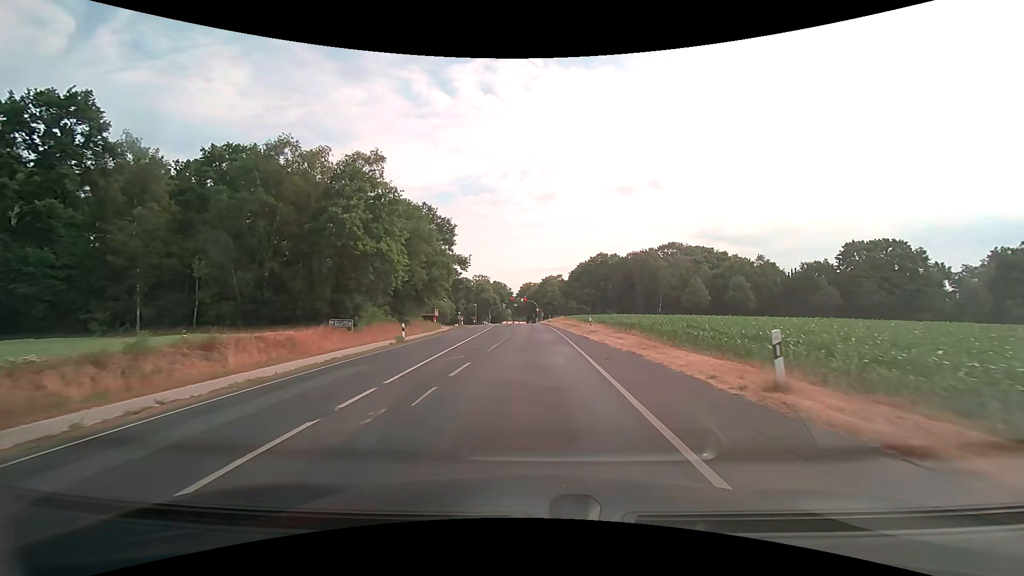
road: secondary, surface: asphalt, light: Day
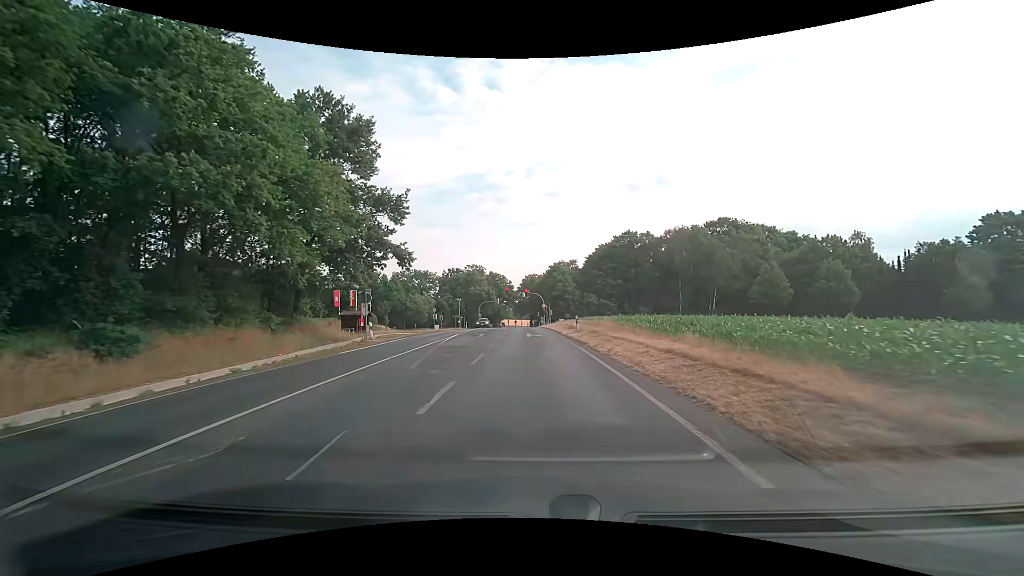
(+0.1, +38.0) m; 0°
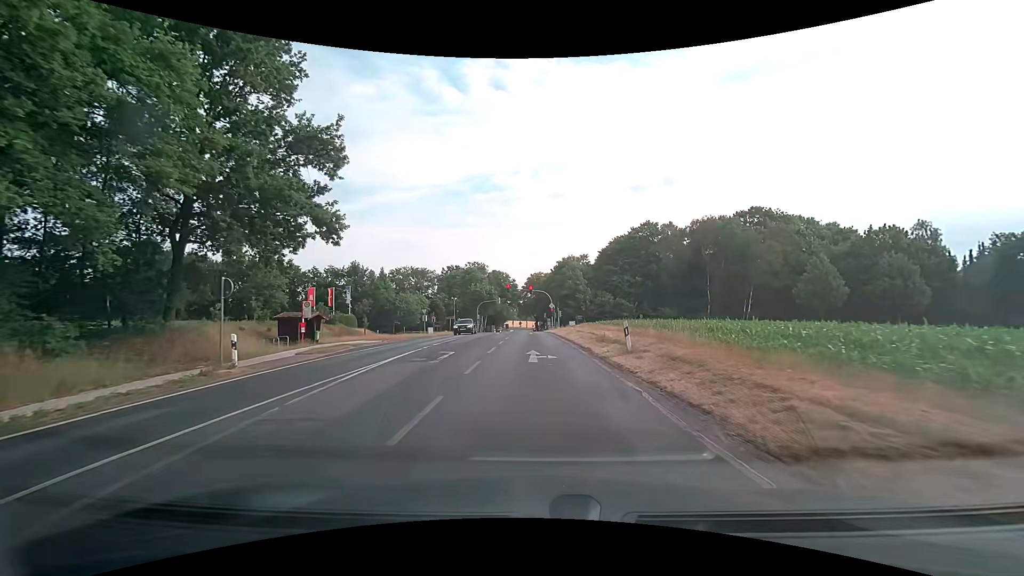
(-0.1, +13.4) m; -1°
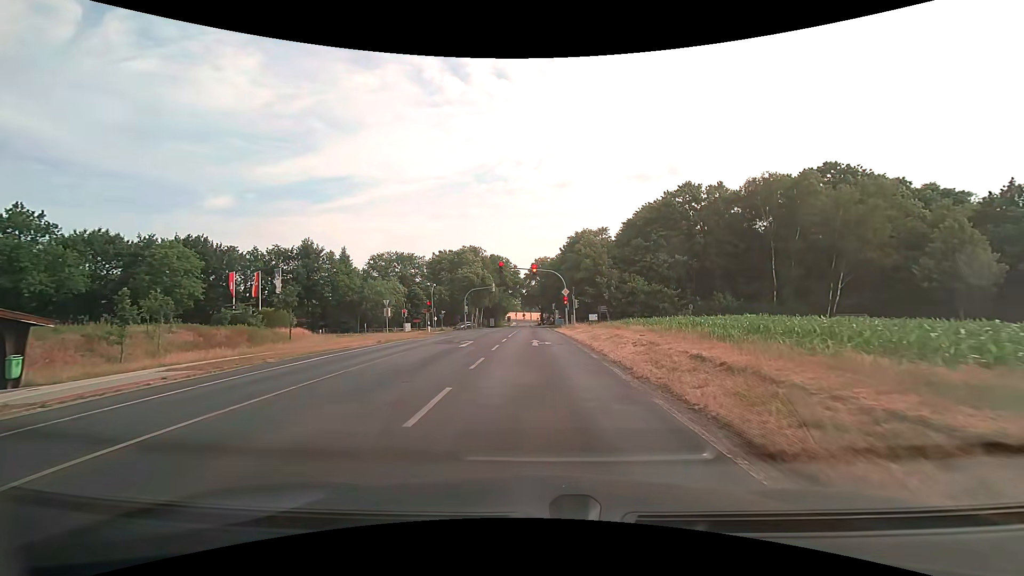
(0.0, +23.2) m; -1°
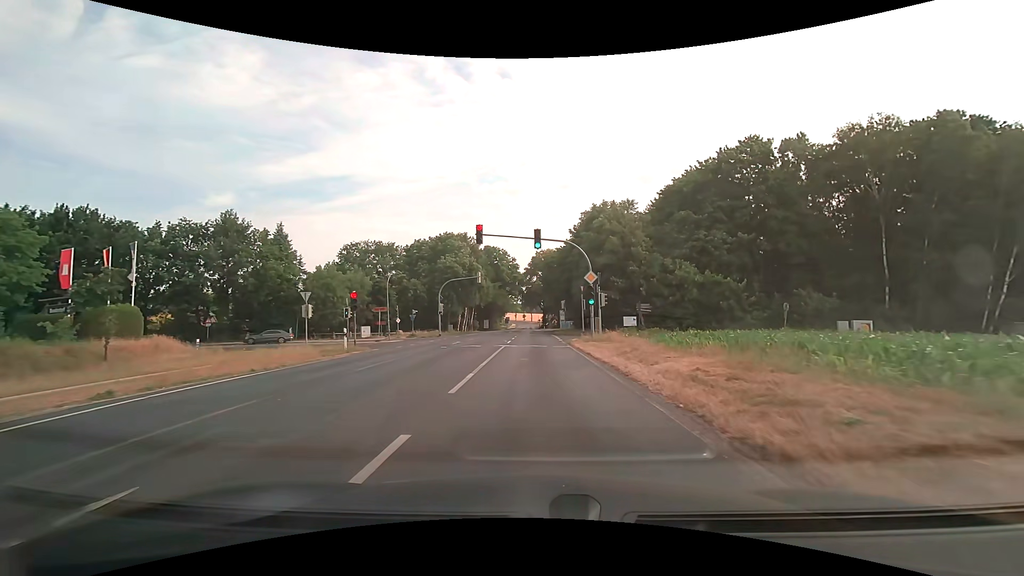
(+0.1, +21.7) m; 0°
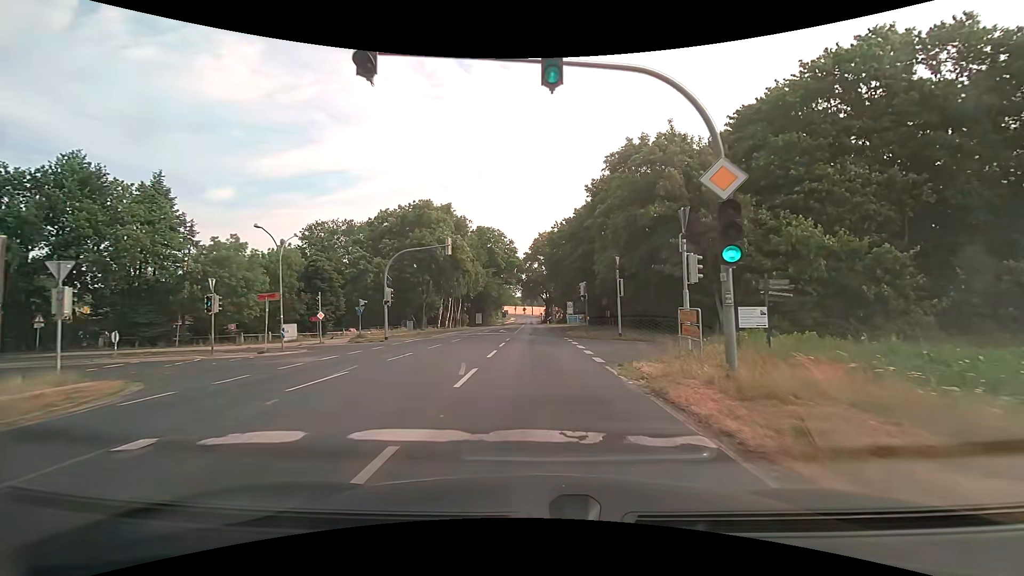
(-0.1, +20.3) m; 0°
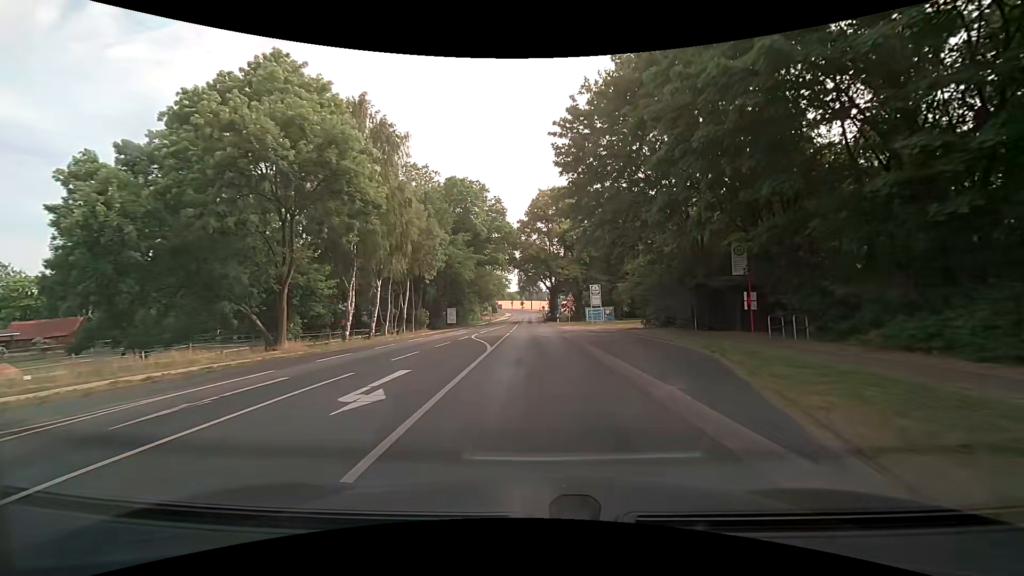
(0.0, +36.2) m; 0°
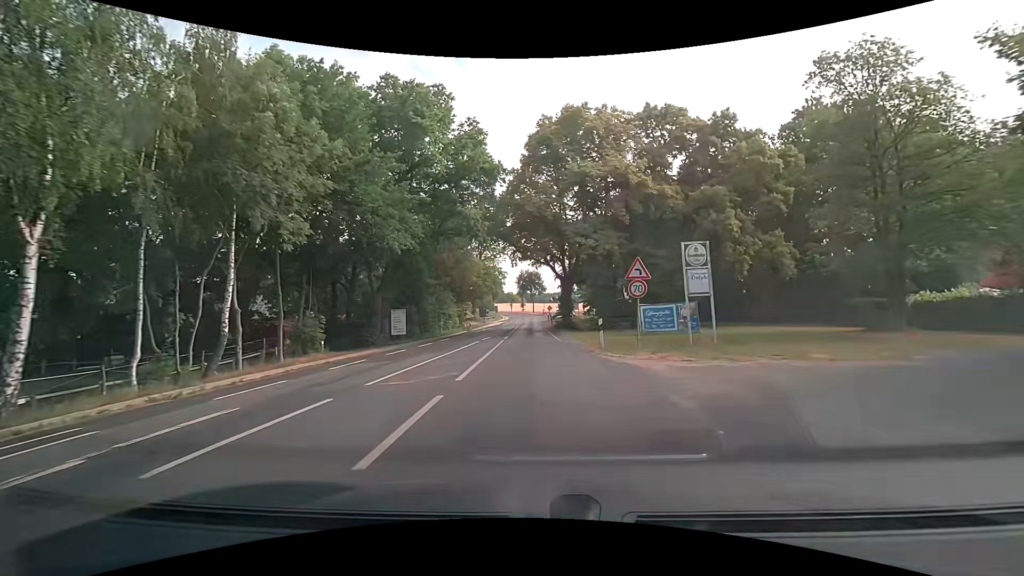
(-0.3, +30.4) m; -1°
(0, +10) (0, +20) (0, +30) (0, +40) (0, +50) (0, +60) (0, +70) (0, +80) (0, +90) (0, +100) m
